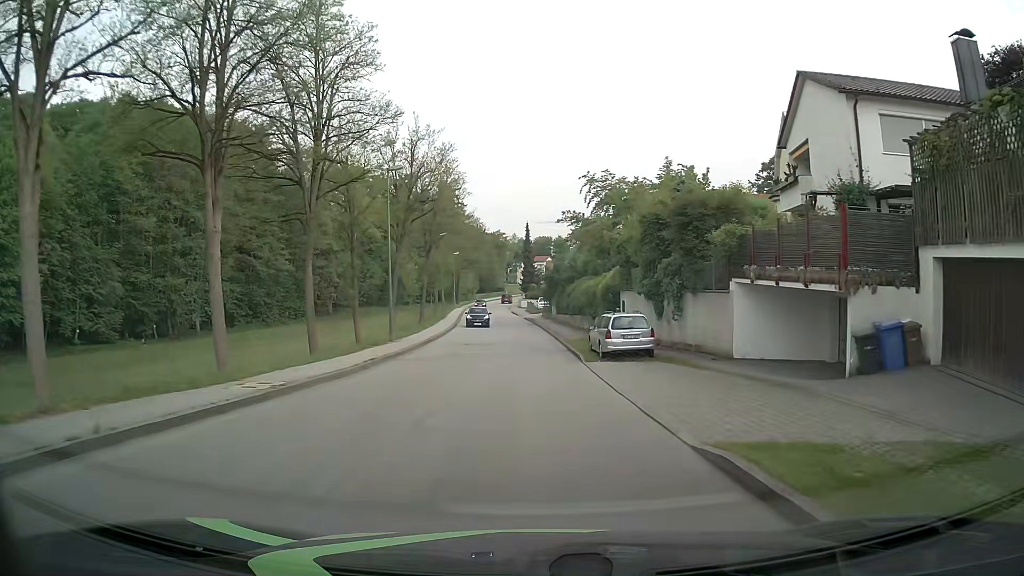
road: unclassified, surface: asphalt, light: Day
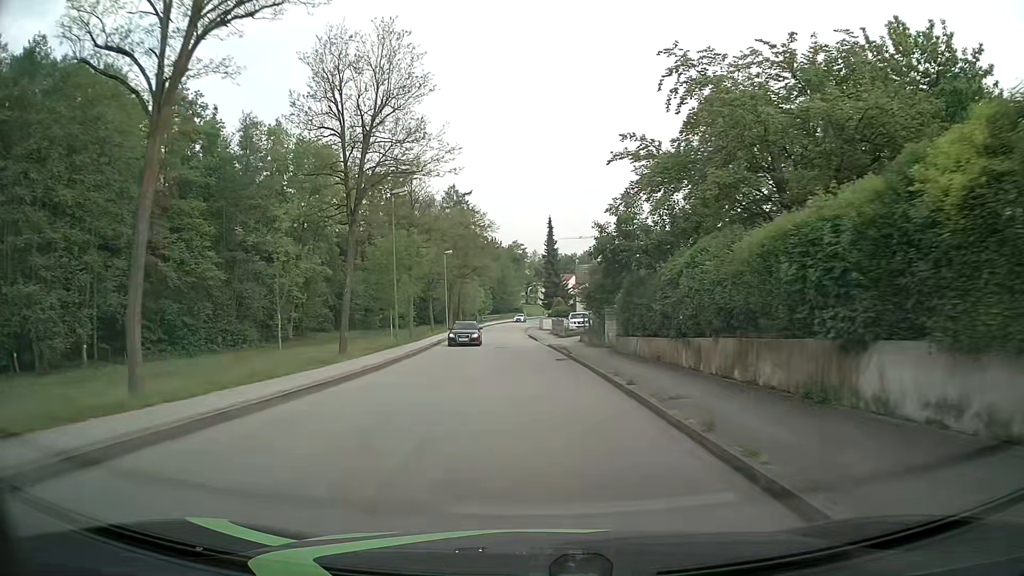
(-0.4, +29.7) m; -2°
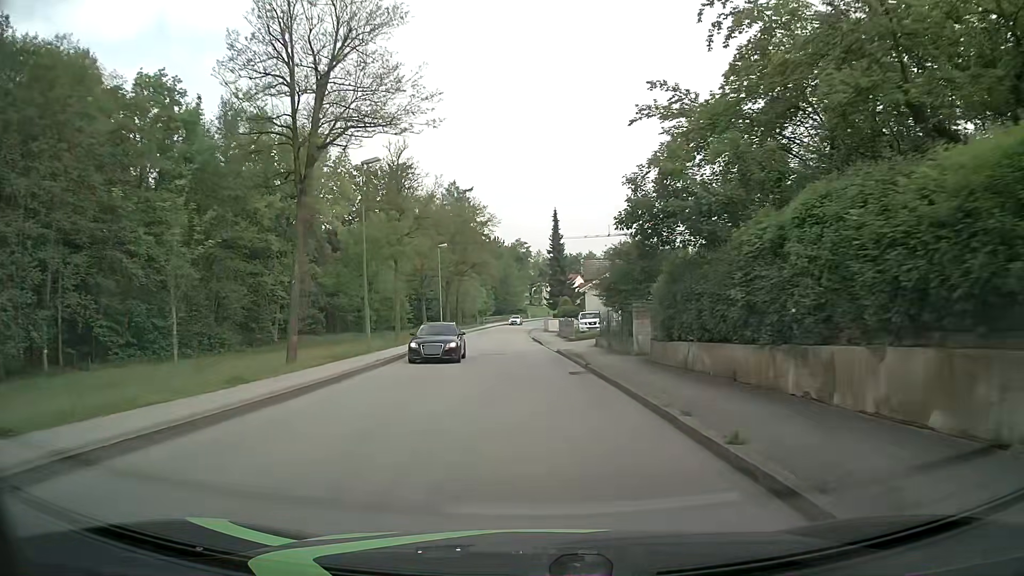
(0.0, +6.9) m; 0°
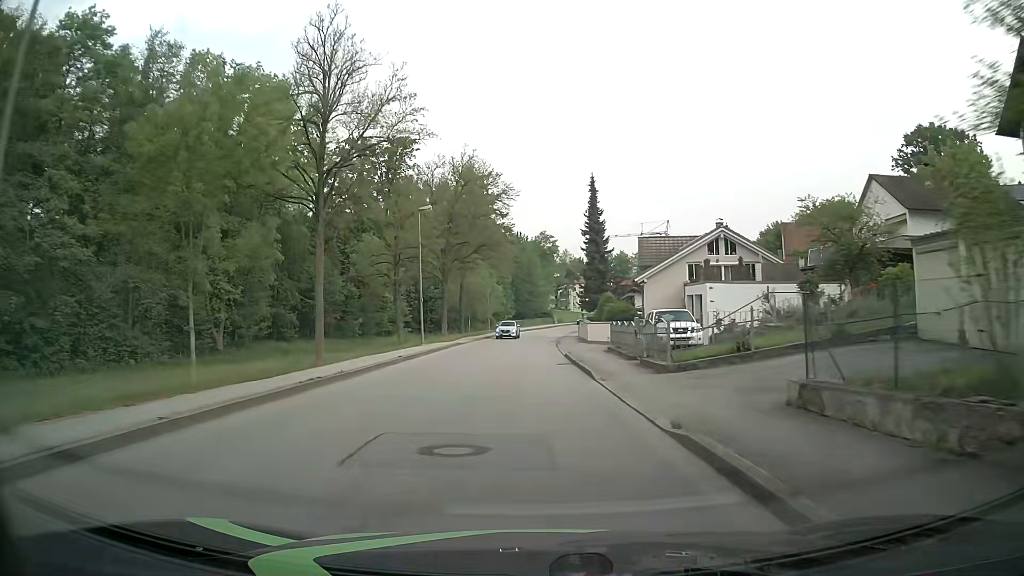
(-0.4, +21.3) m; -3°
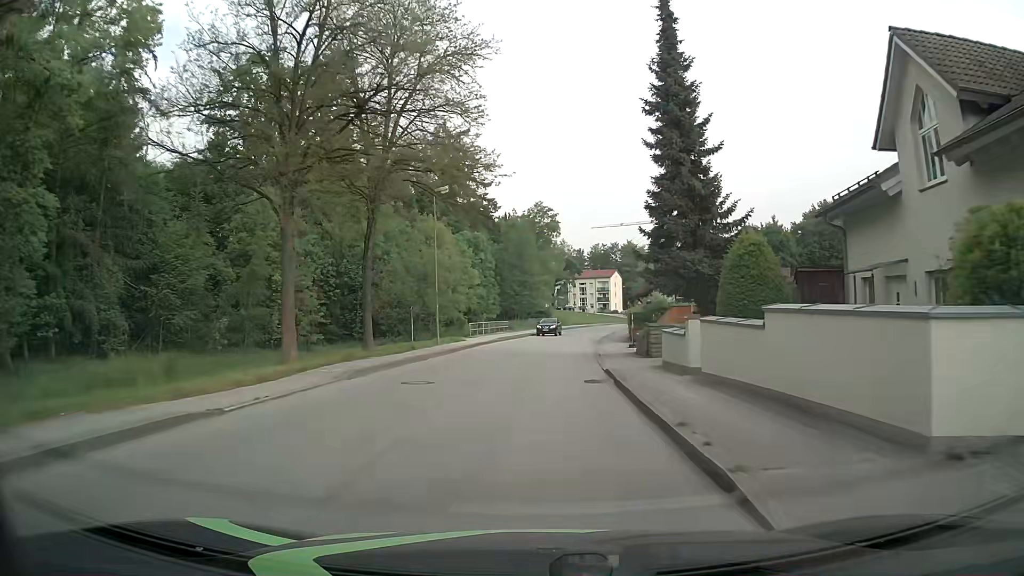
(+0.1, +35.4) m; +1°
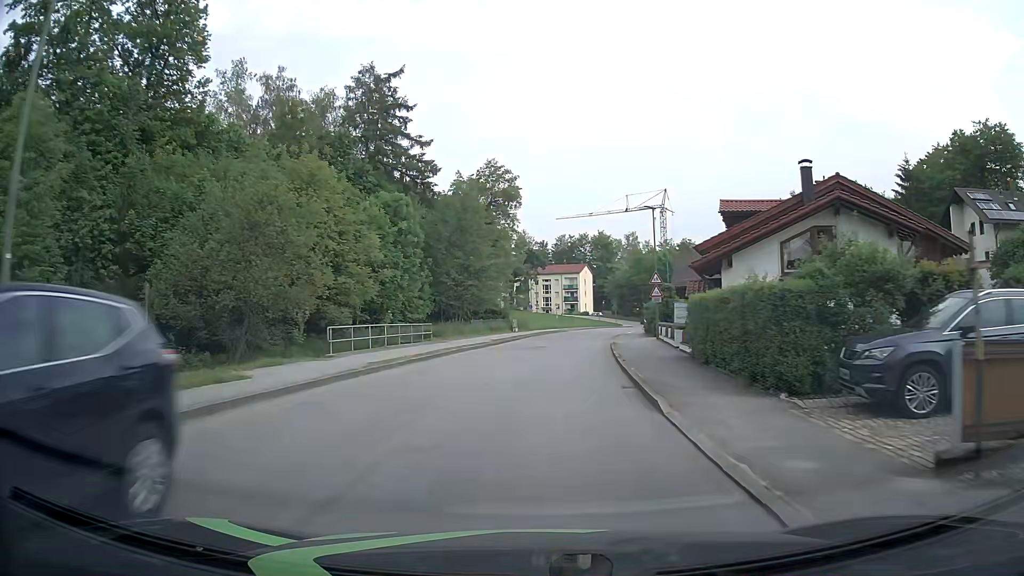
(+0.7, +28.1) m; +3°
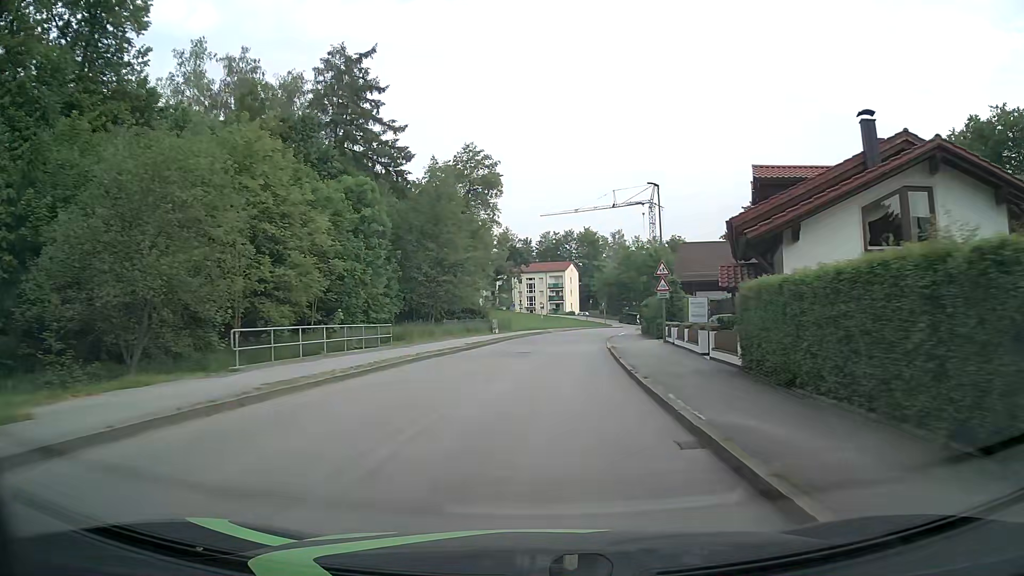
(+0.1, +7.0) m; +2°
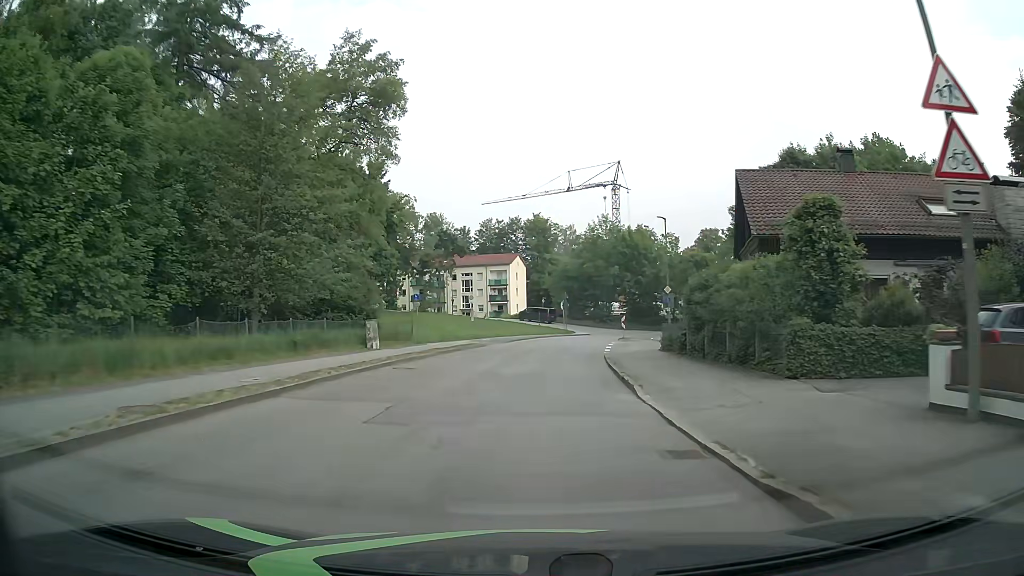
(+1.0, +27.9) m; +5°
(0, +10) (0, +20) (+1, +30) (+2, +40) (+4, +50) (+6, +59) (+10, +69) (+15, +77) (+21, +86) (+27, +93) m
